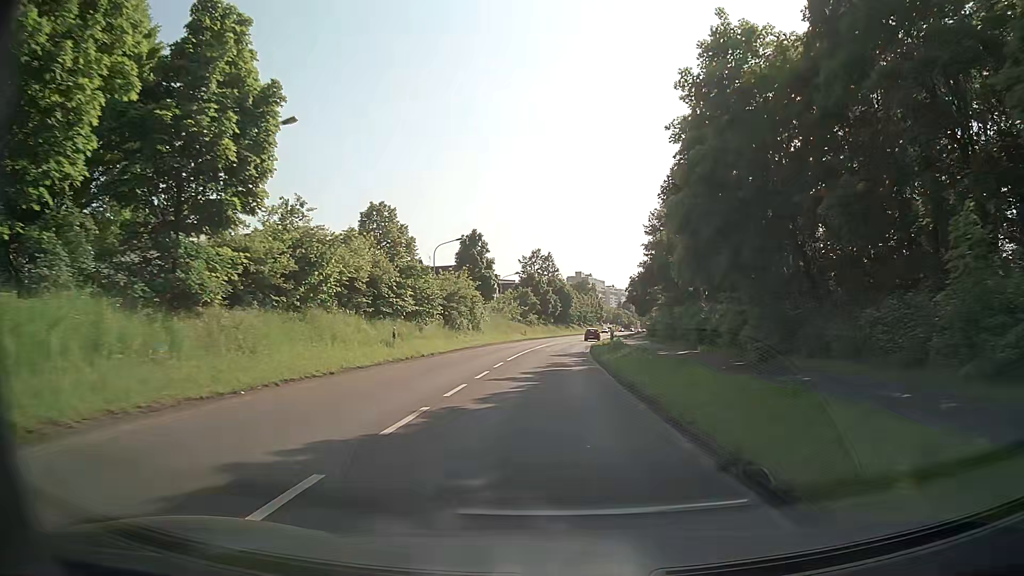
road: secondary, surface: asphalt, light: Day
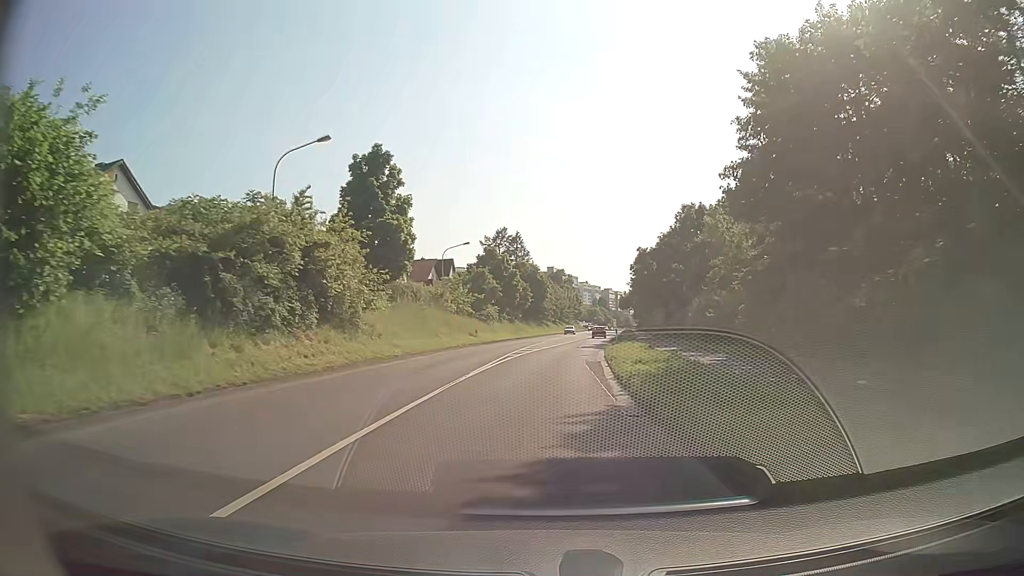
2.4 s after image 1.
(+0.7, +30.2) m; +3°
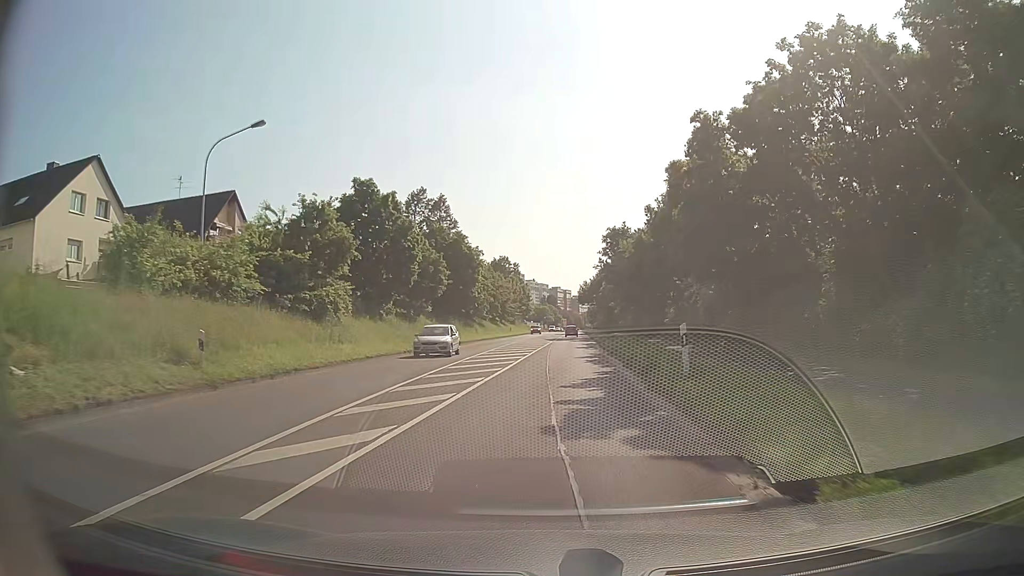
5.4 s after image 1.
(+1.3, +37.4) m; +4°
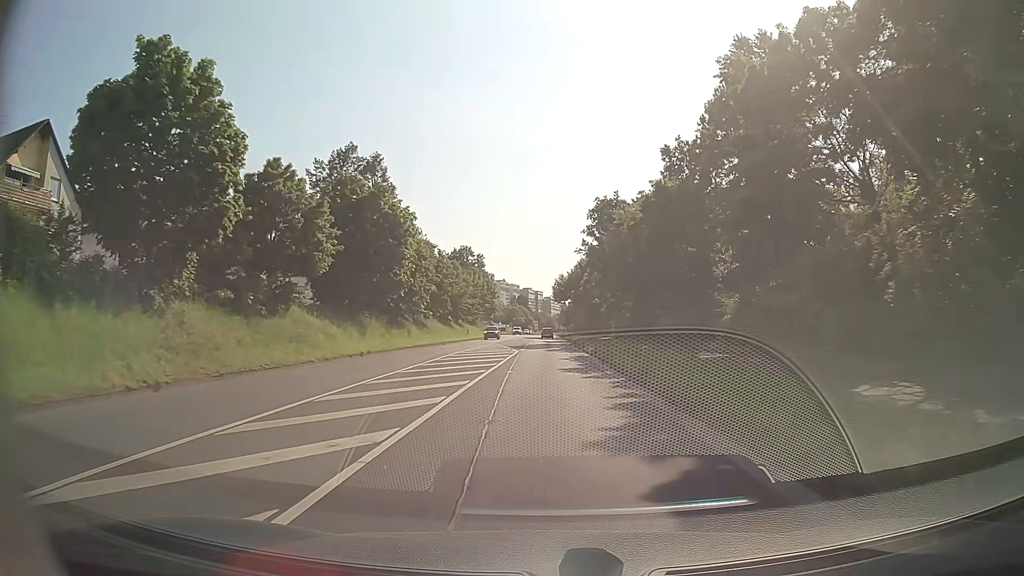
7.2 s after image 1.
(+0.6, +22.5) m; +3°
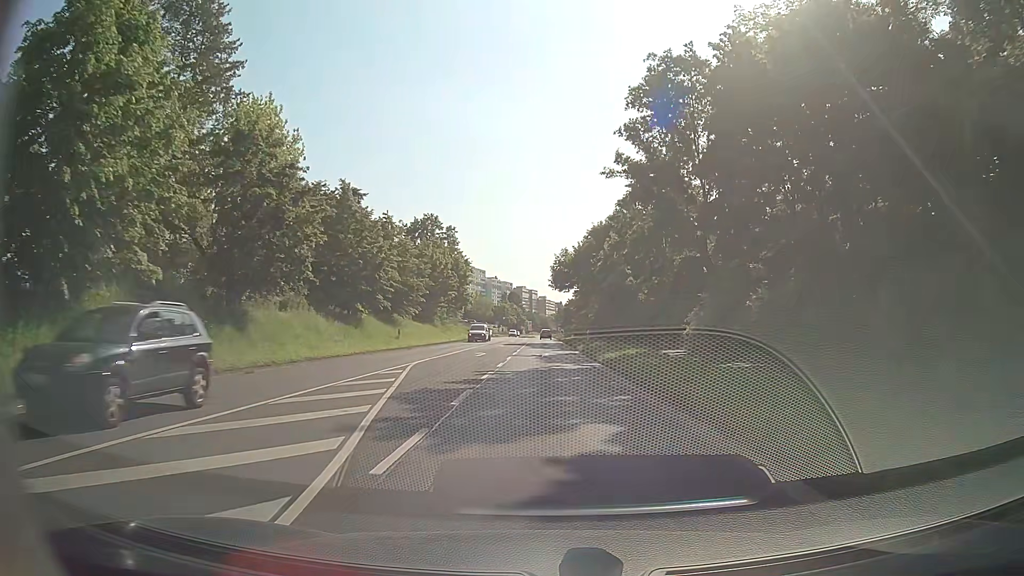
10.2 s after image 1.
(+0.2, +37.8) m; 0°
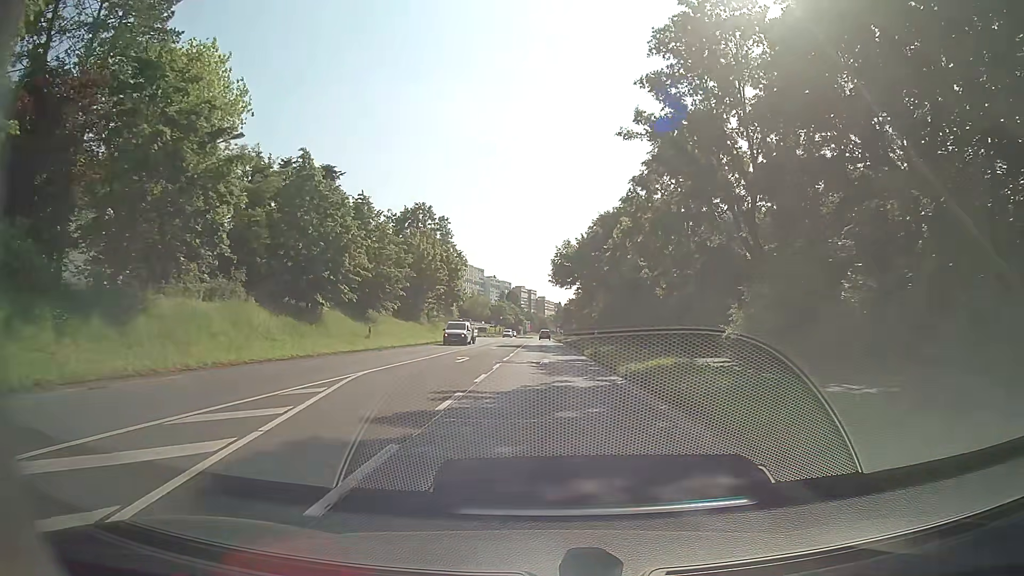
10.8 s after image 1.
(+0.1, +7.6) m; +1°
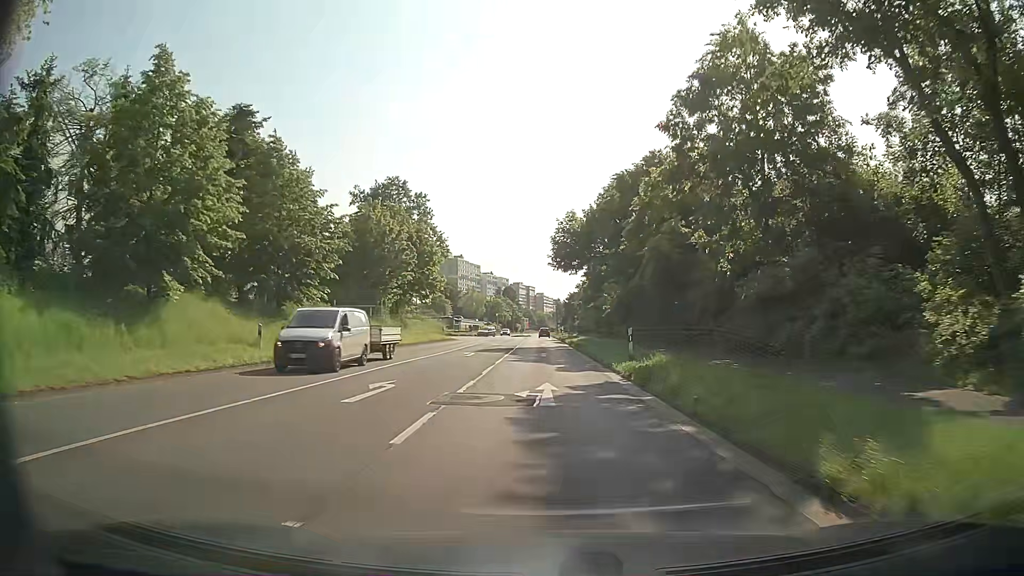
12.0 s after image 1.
(-0.2, +15.3) m; -1°
